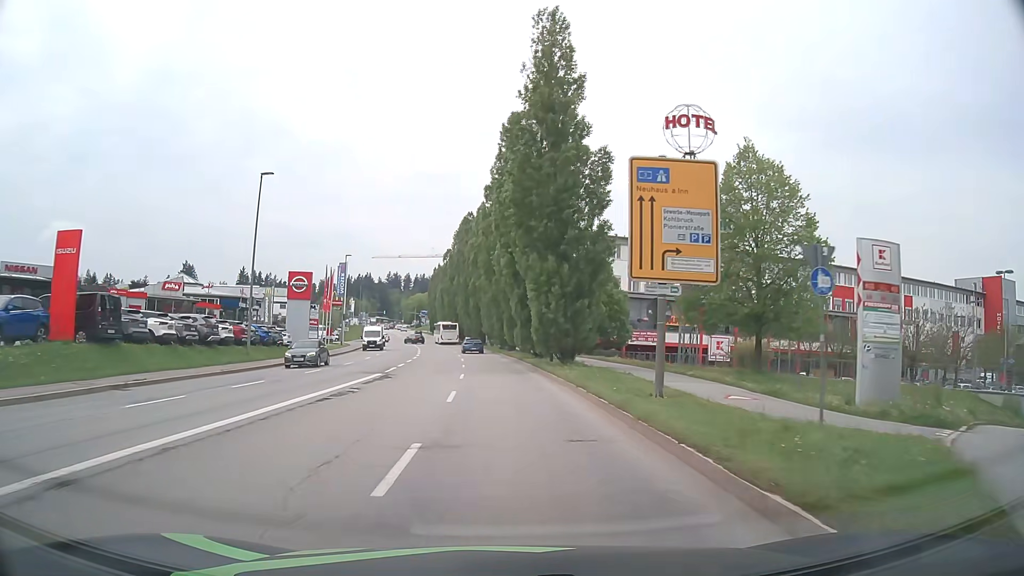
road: tertiary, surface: asphalt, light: Day
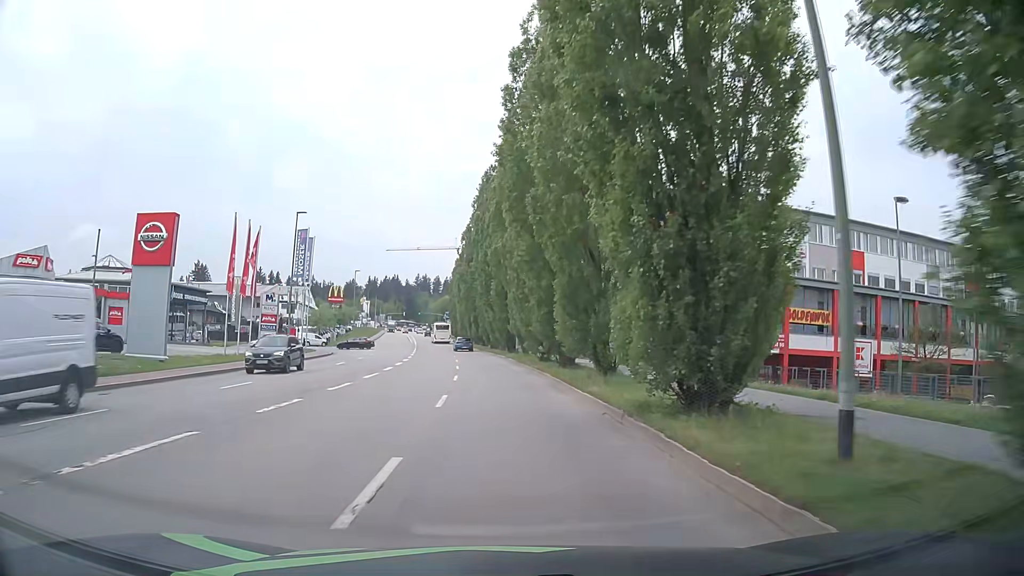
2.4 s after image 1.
(-0.7, +28.5) m; -4°
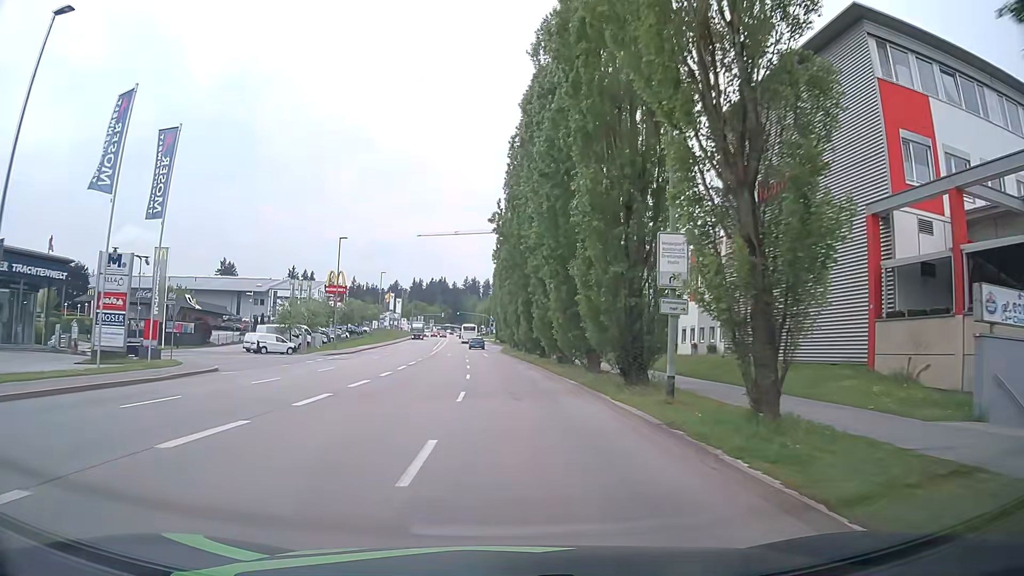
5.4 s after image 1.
(-1.0, +34.9) m; -5°
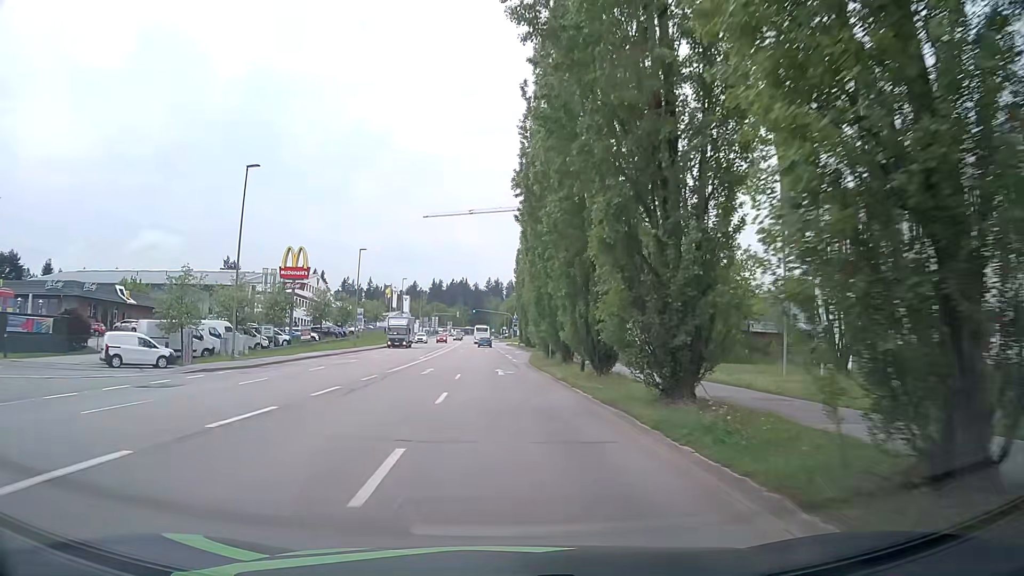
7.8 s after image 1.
(+0.2, +28.0) m; -1°
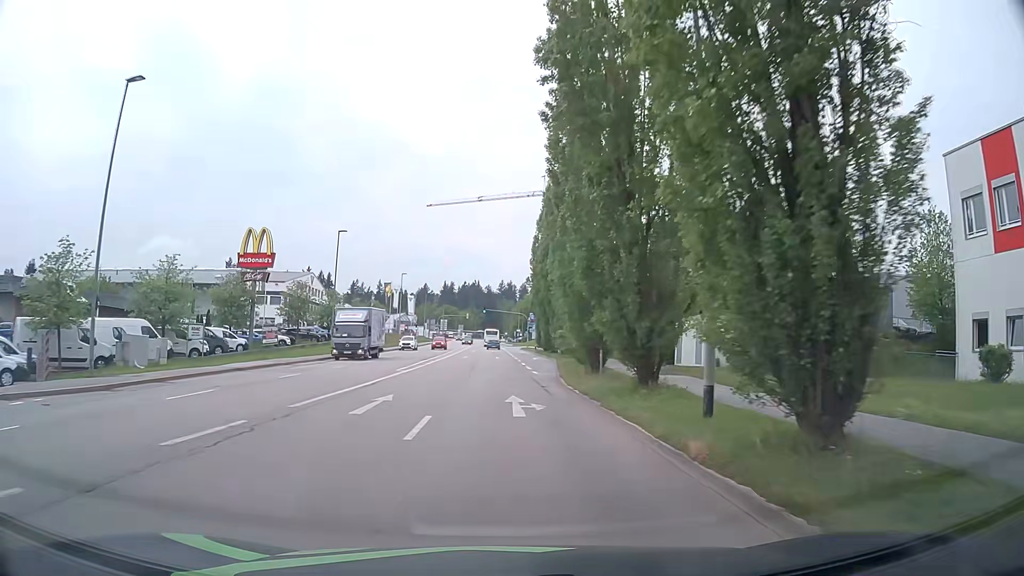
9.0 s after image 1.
(-0.3, +14.3) m; -1°
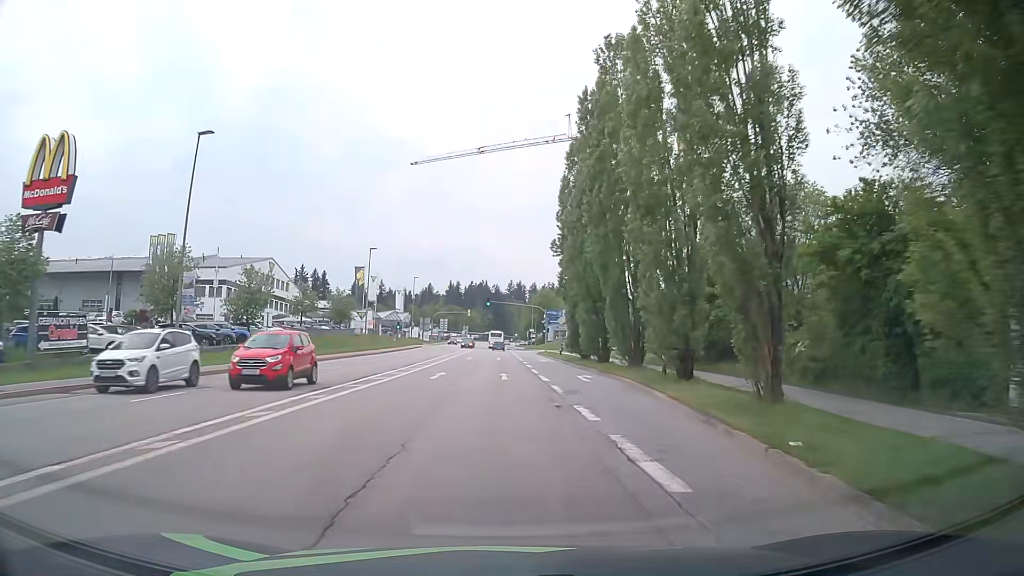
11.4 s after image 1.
(-0.4, +28.8) m; 0°
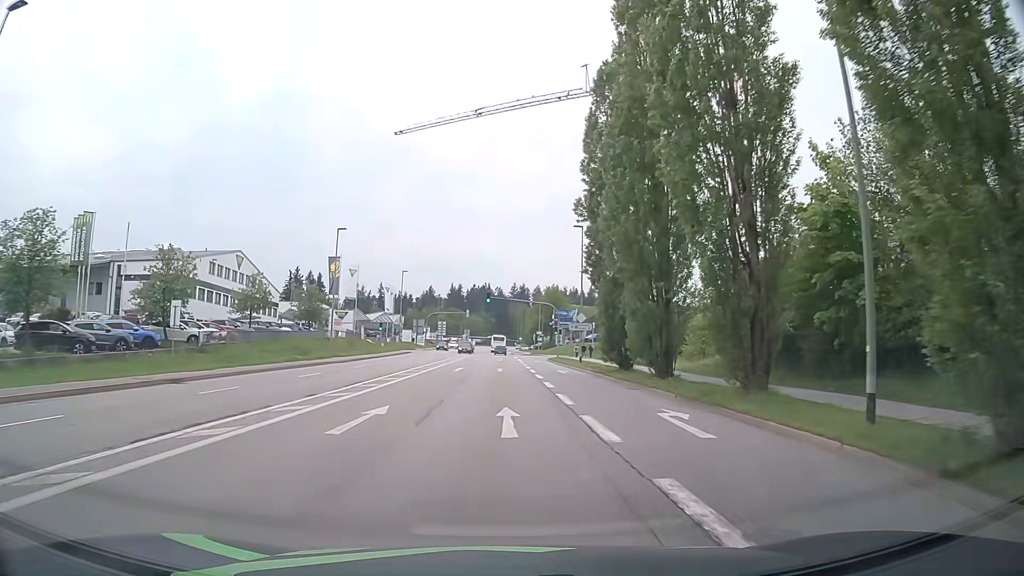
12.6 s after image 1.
(0.0, +14.7) m; -1°
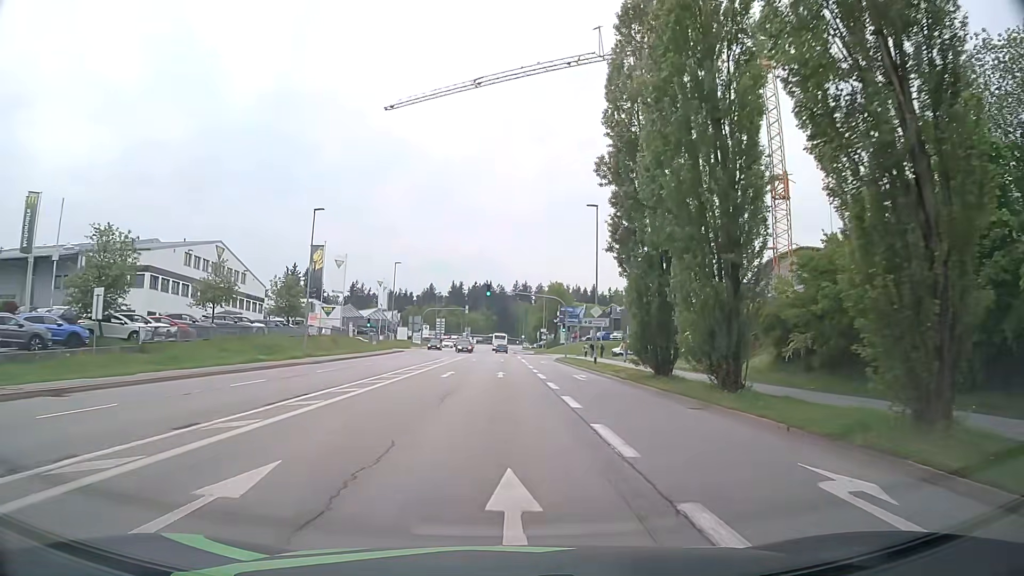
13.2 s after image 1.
(+0.1, +7.5) m; +1°
(0, +10) (0, +20) (0, +30) (0, +40) (-1, +50) (-1, +60) (-1, +70) (-1, +80) (-1, +90) (-1, +100) m
